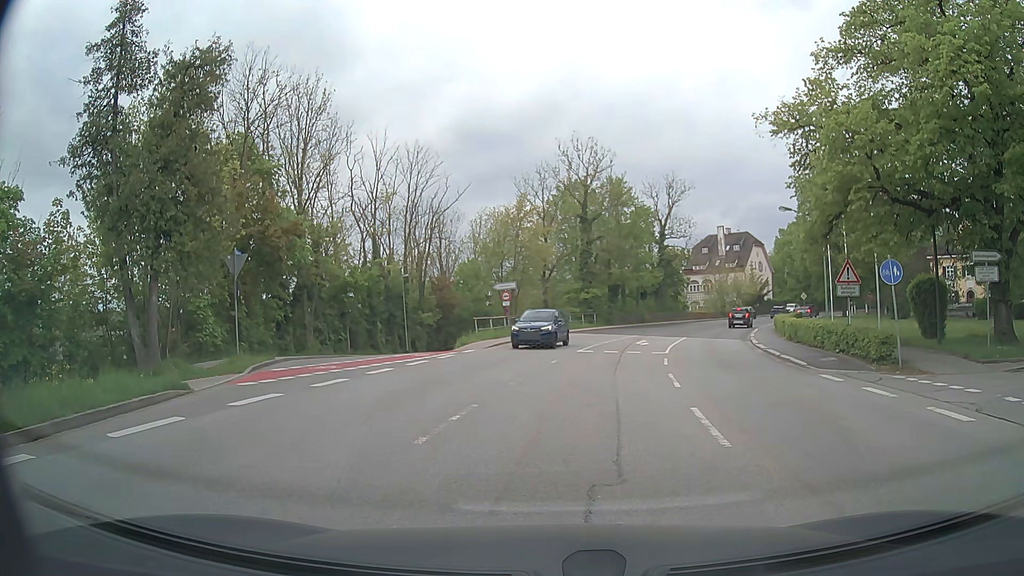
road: secondary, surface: asphalt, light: Day
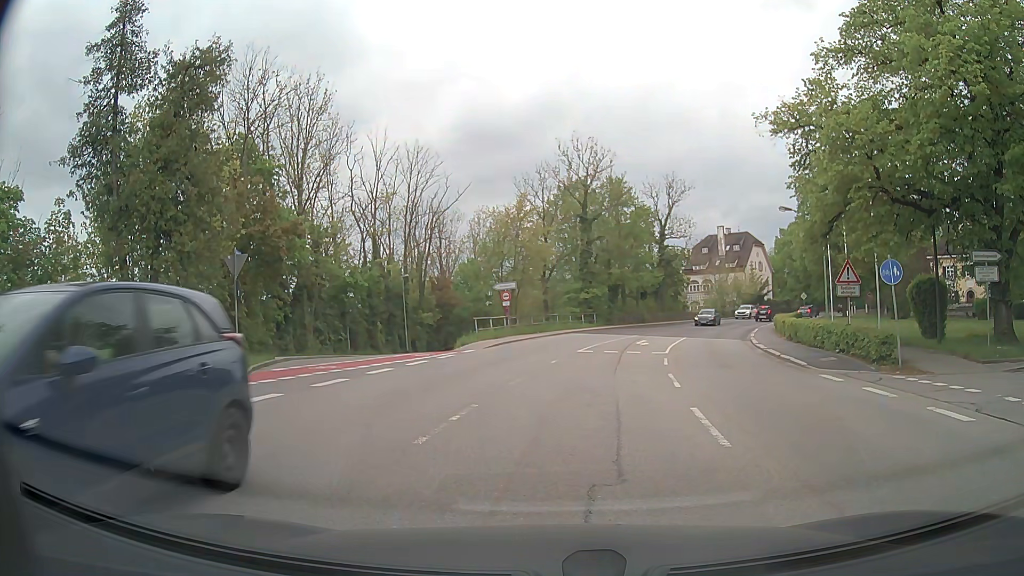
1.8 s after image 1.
(0.0, 0.0) m; 0°
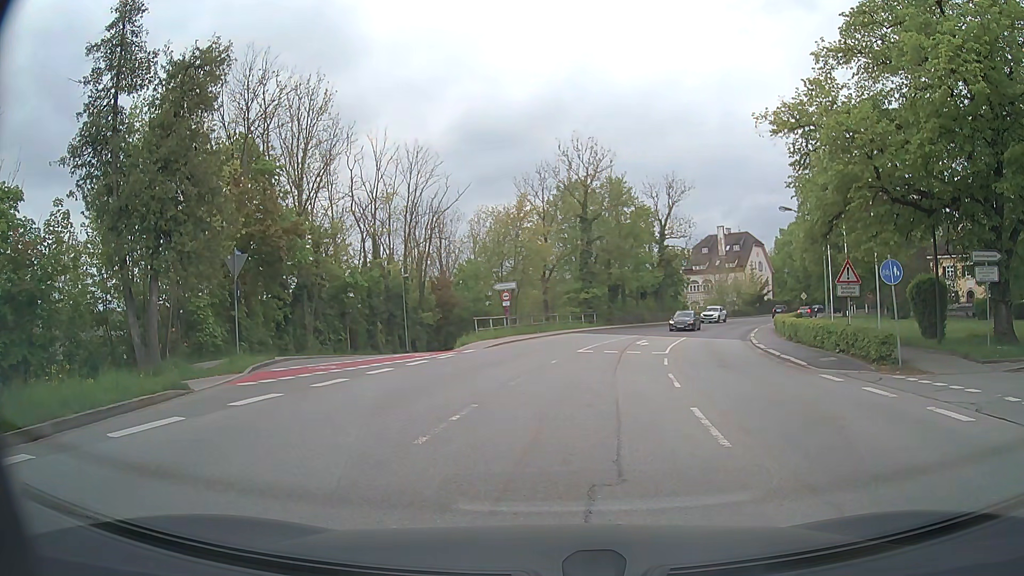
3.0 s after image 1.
(0.0, 0.0) m; 0°
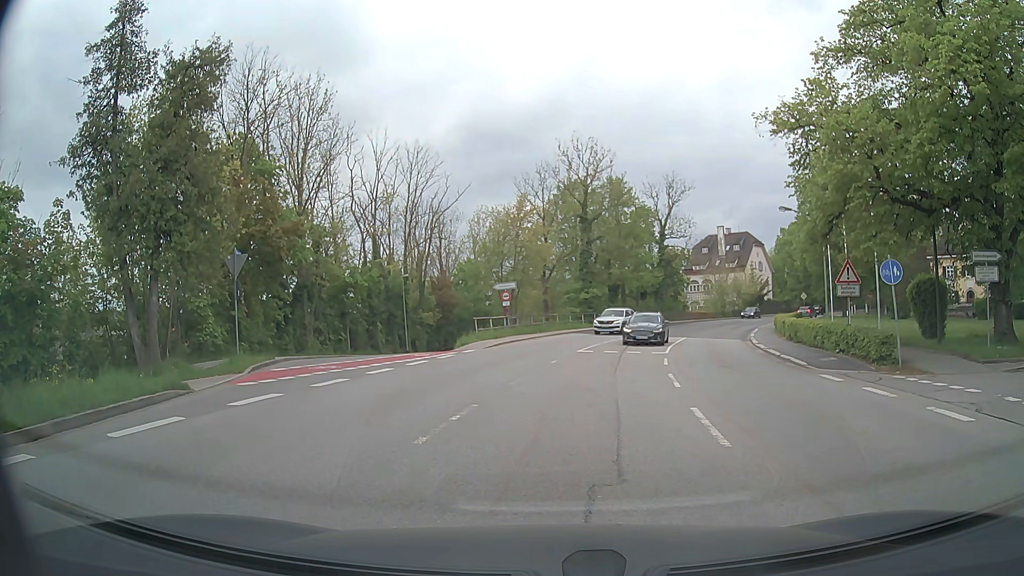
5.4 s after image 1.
(0.0, 0.0) m; 0°
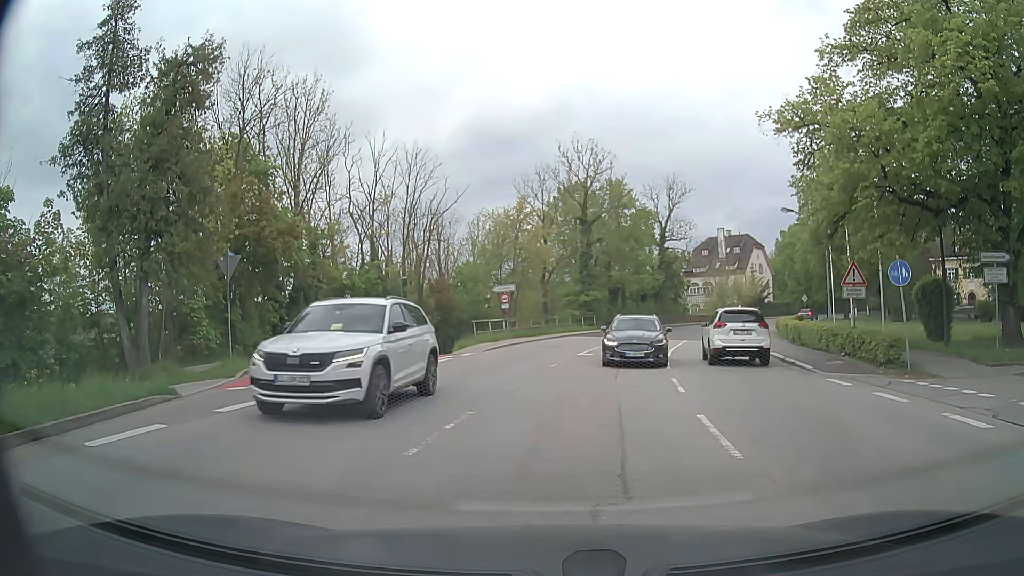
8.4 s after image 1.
(0.0, +0.5) m; 0°
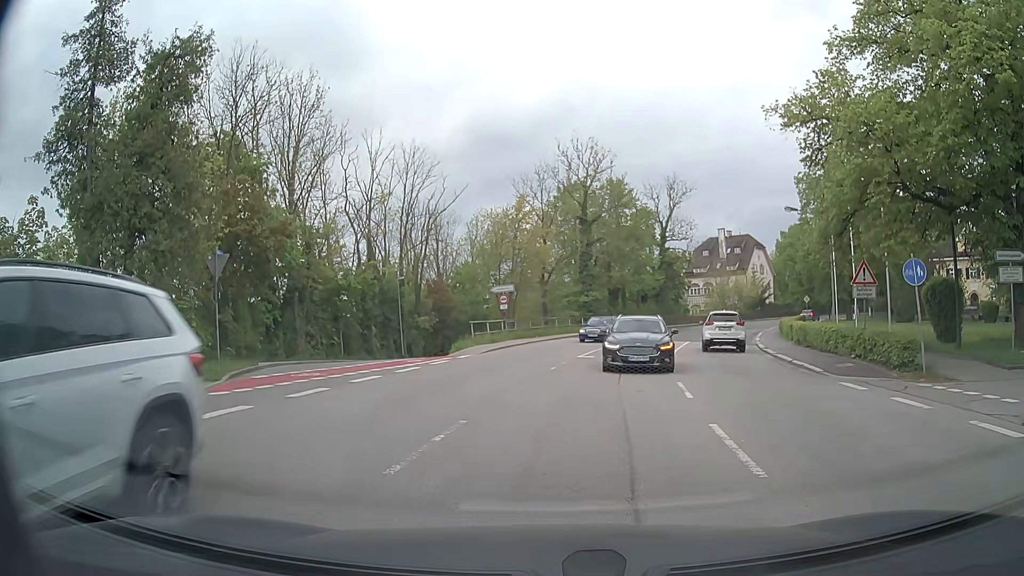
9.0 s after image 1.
(0.0, +0.8) m; -1°
